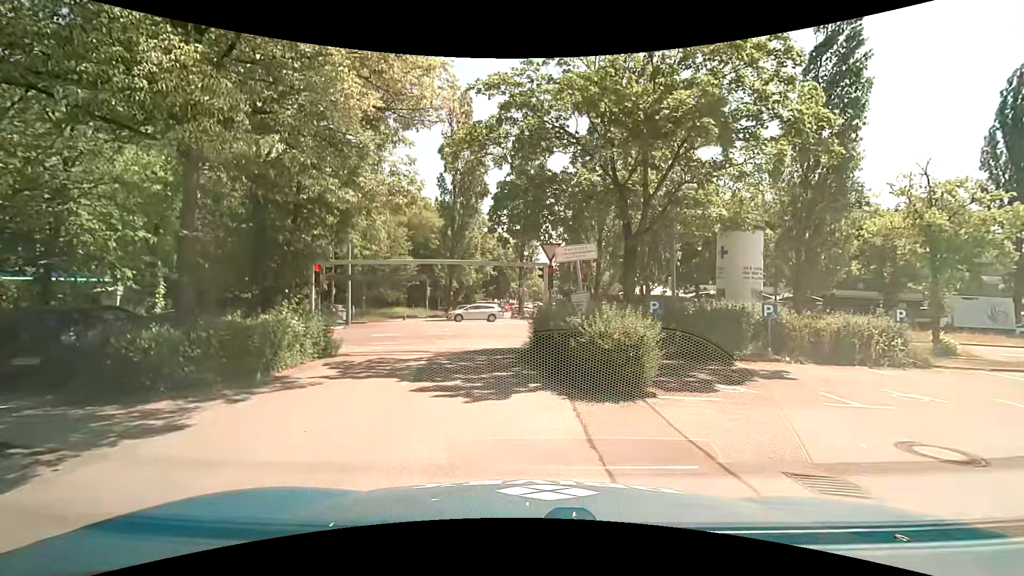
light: Day
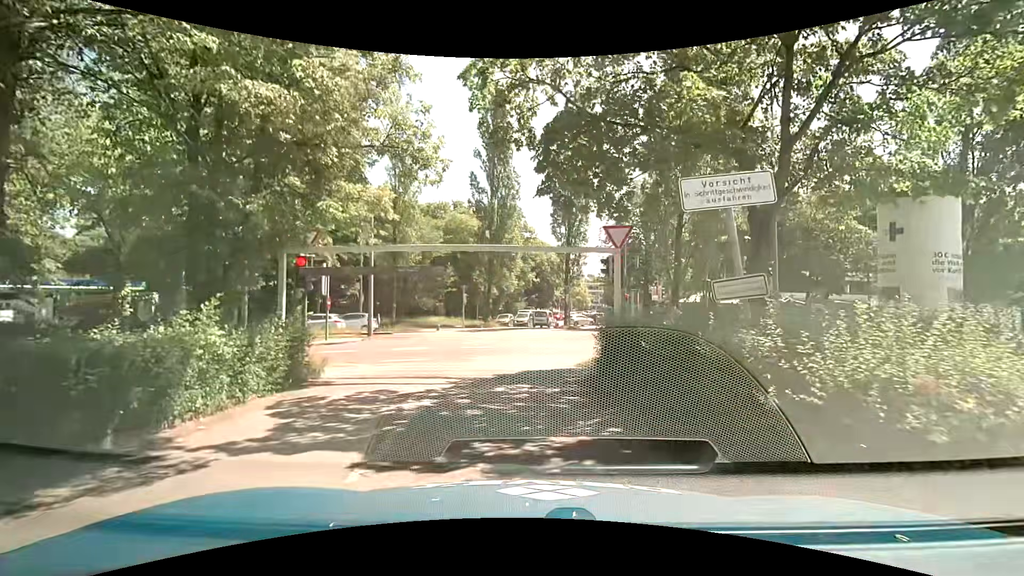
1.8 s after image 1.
(-0.2, +5.0) m; -6°
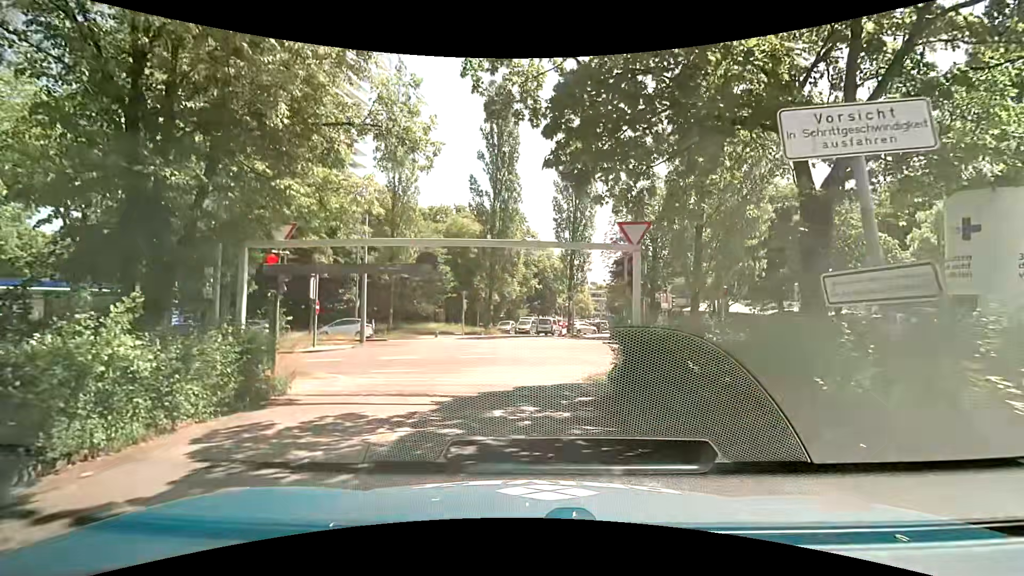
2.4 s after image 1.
(0.0, +1.7) m; +1°
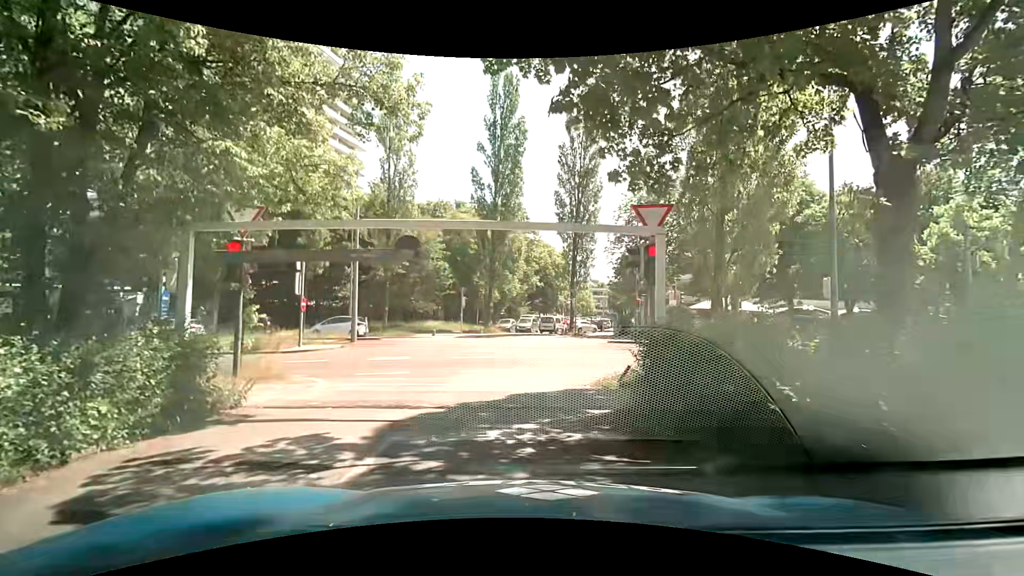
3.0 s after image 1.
(0.0, +1.5) m; 0°
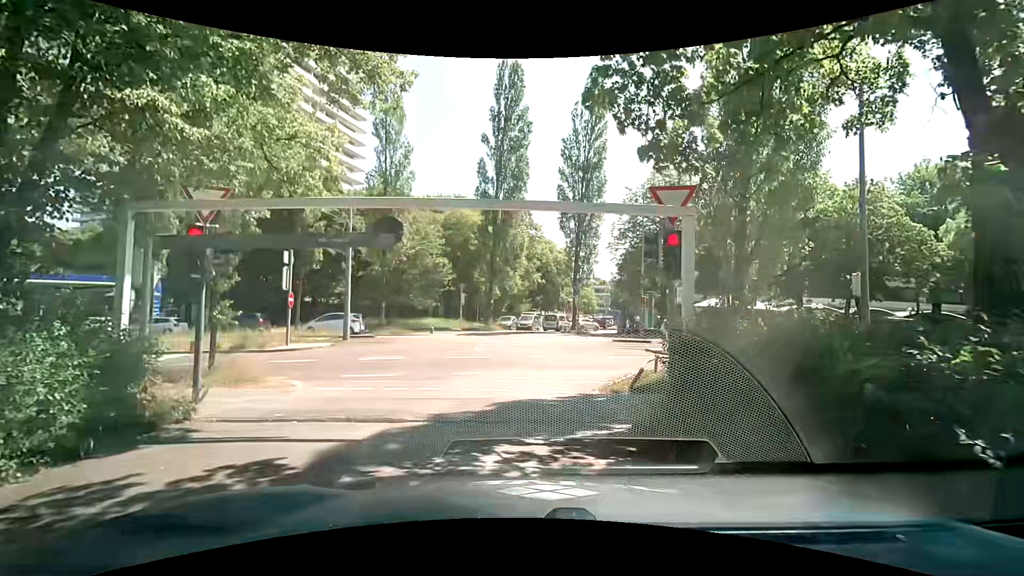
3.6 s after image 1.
(0.0, +1.2) m; -1°
